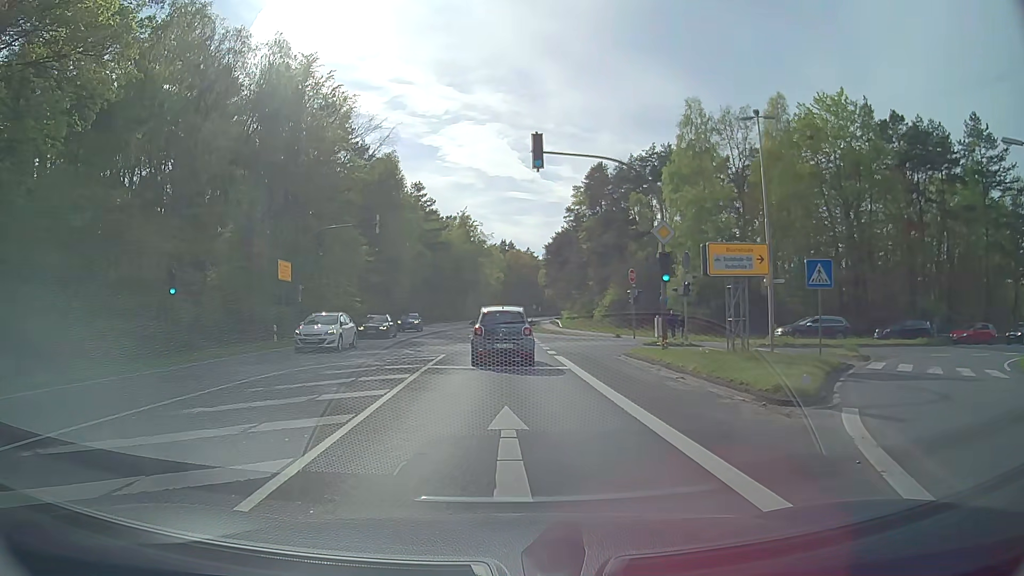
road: primary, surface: asphalt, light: Day
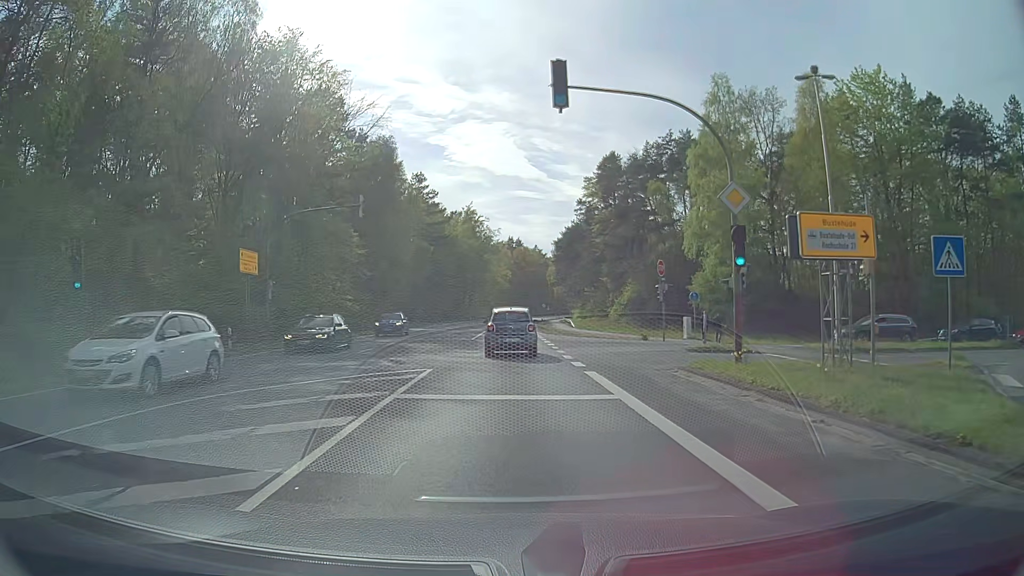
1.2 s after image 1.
(-0.1, +6.6) m; -1°
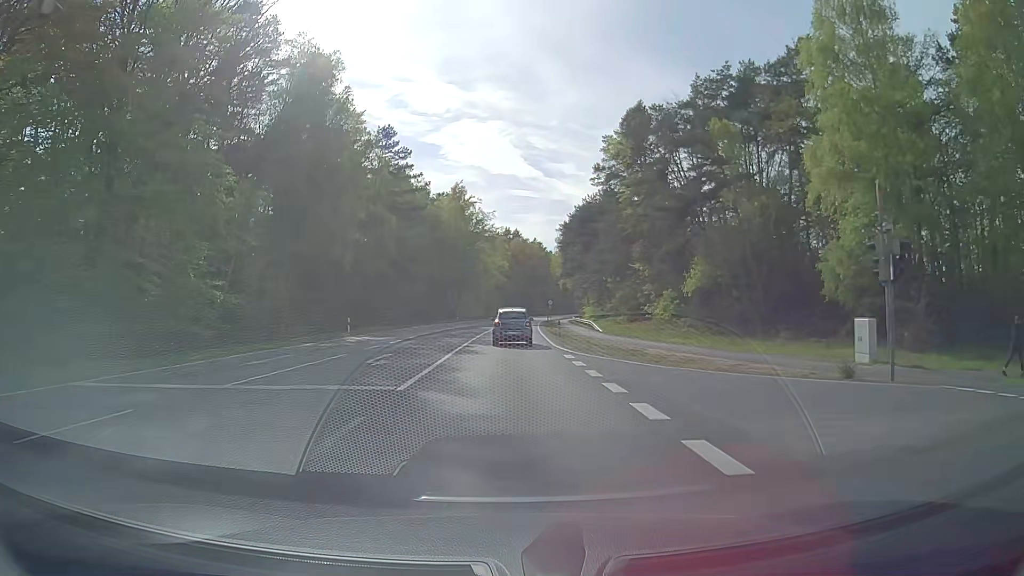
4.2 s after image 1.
(0.0, +24.5) m; 0°
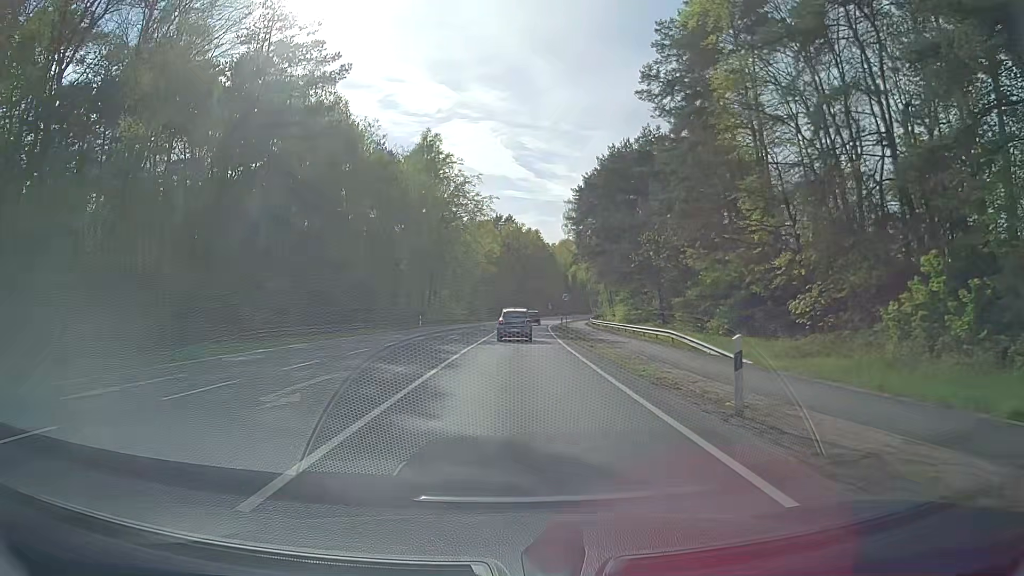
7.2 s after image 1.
(+0.1, +33.8) m; +1°
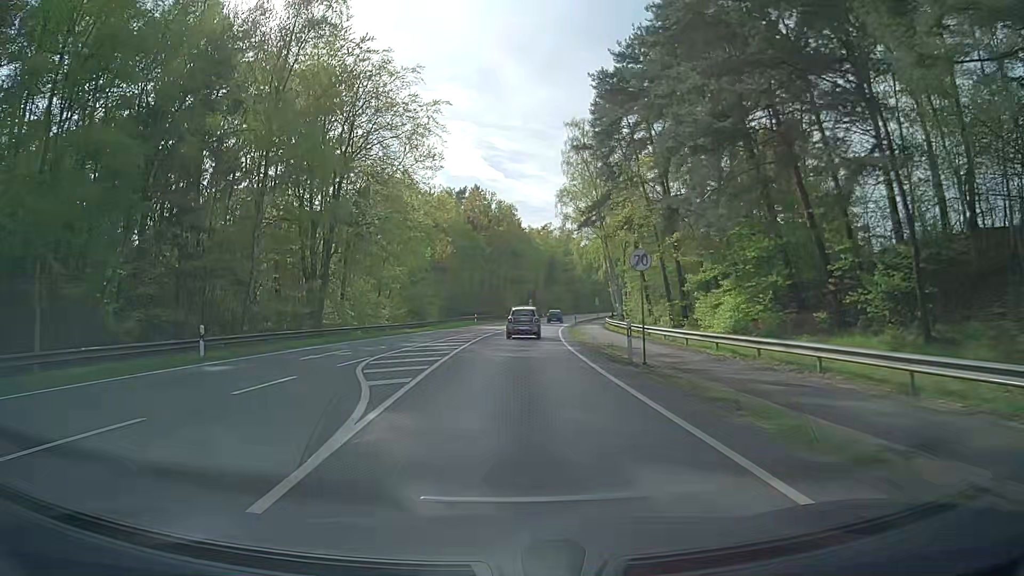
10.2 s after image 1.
(+0.8, +40.4) m; +2°
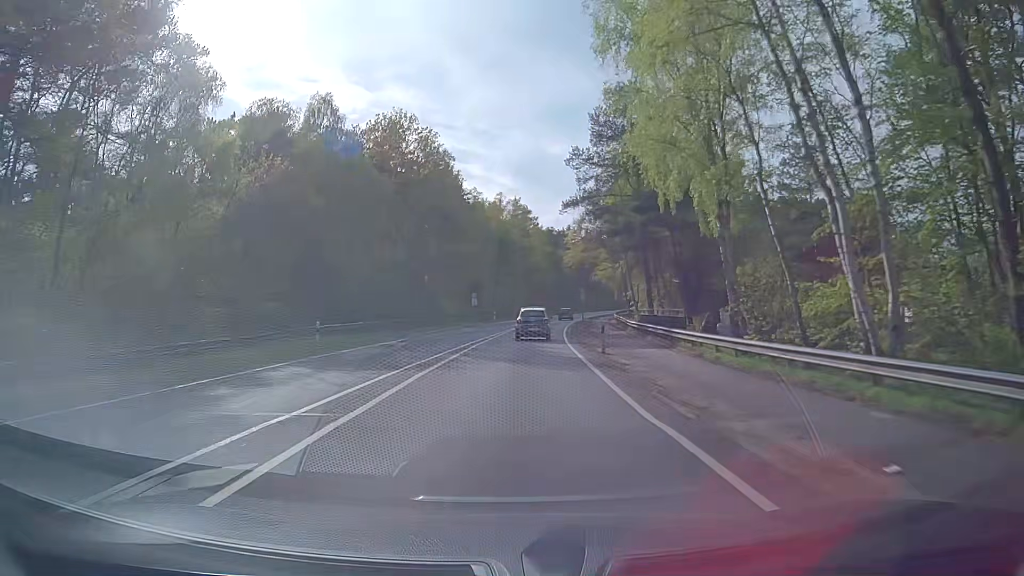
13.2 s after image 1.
(+1.8, +45.0) m; +5°
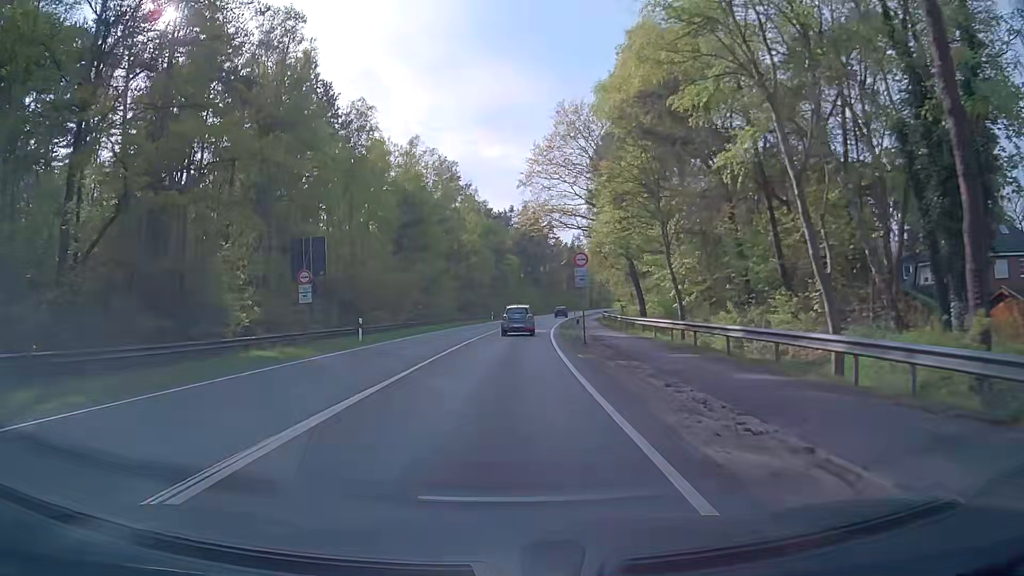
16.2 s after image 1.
(+2.4, +44.2) m; +5°
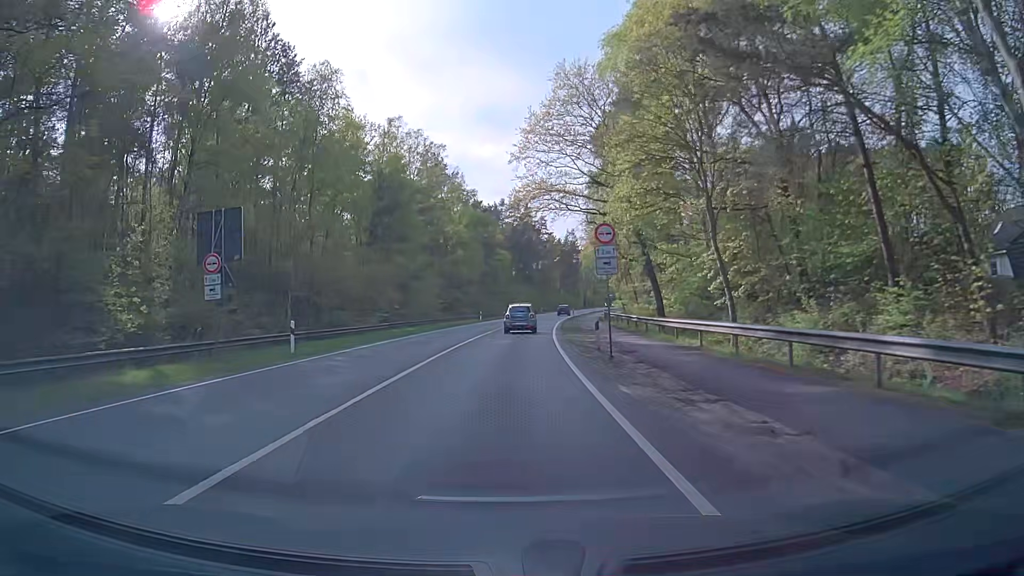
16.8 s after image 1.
(0.0, +8.8) m; 0°
(0, +10) (+1, +20) (+1, +30) (+2, +40) (+3, +50) (+4, +60) (+5, +70) (+7, +80) (+8, +90) (+10, +99) m
